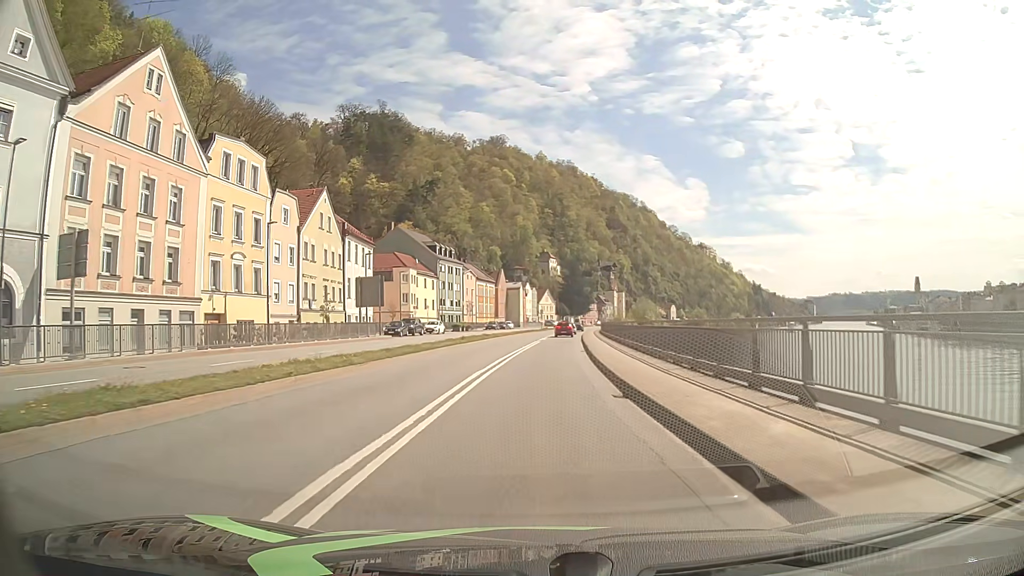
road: primary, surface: asphalt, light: Day
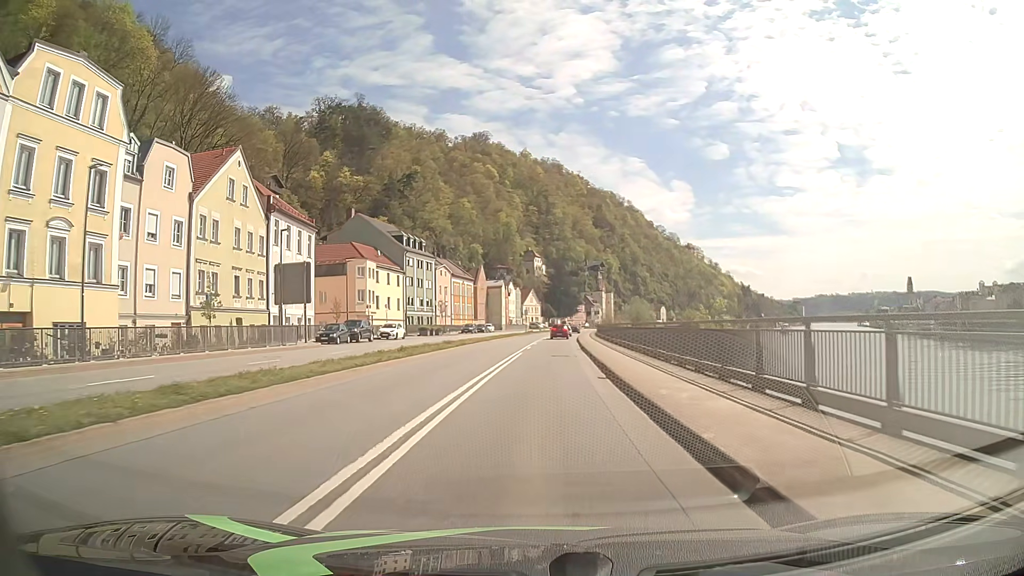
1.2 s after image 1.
(+0.2, +15.5) m; +1°
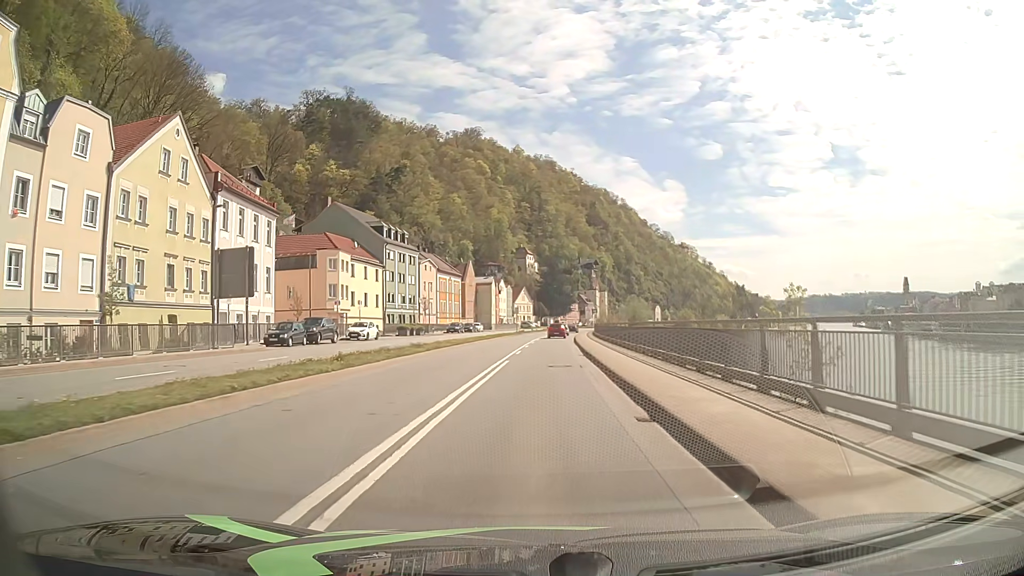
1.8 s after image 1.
(+0.1, +7.8) m; +1°
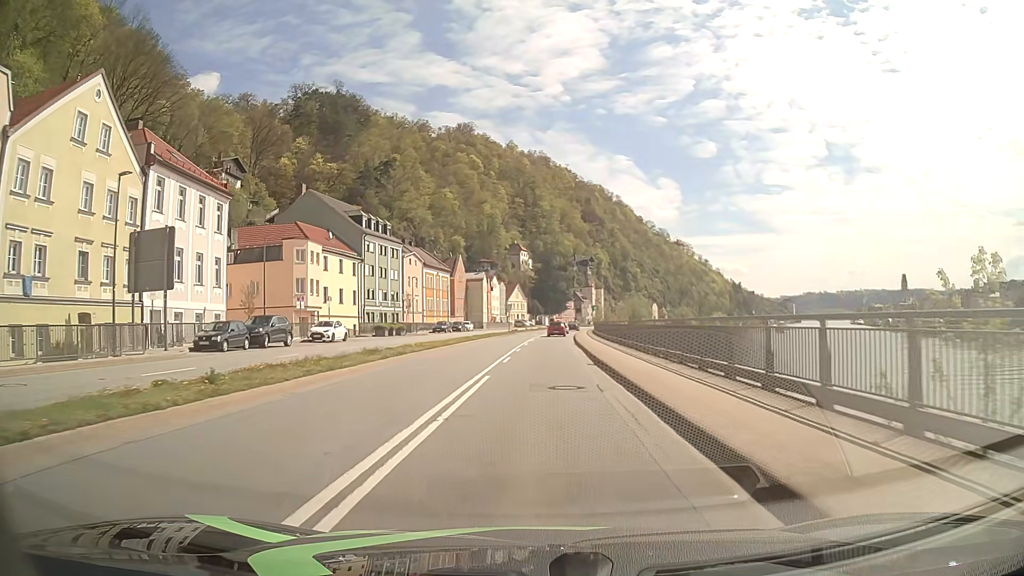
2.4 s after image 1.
(0.0, +7.8) m; 0°
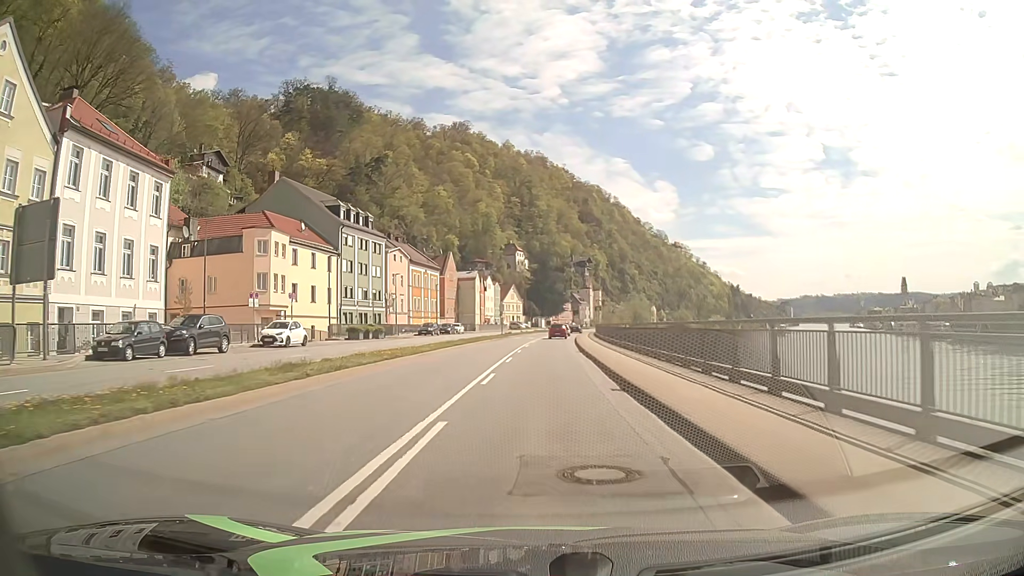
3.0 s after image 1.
(0.0, +7.8) m; 0°
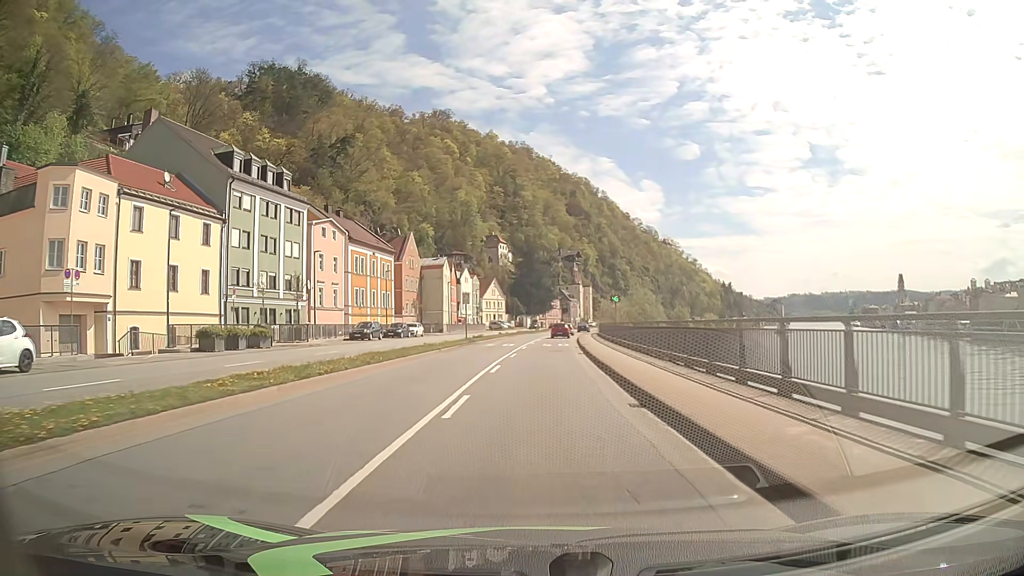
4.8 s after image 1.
(+0.3, +23.2) m; +1°
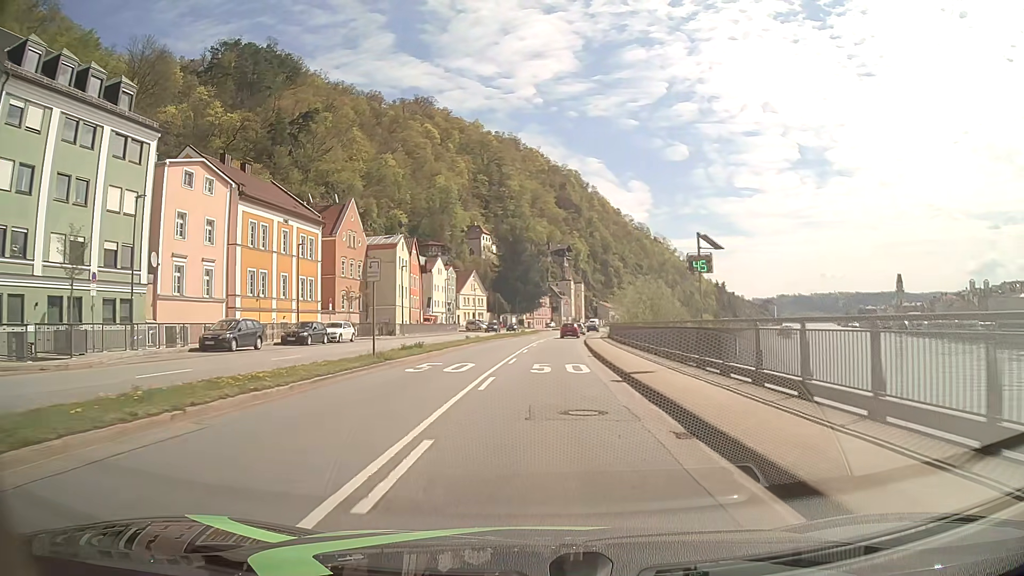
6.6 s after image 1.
(+0.2, +23.2) m; +1°
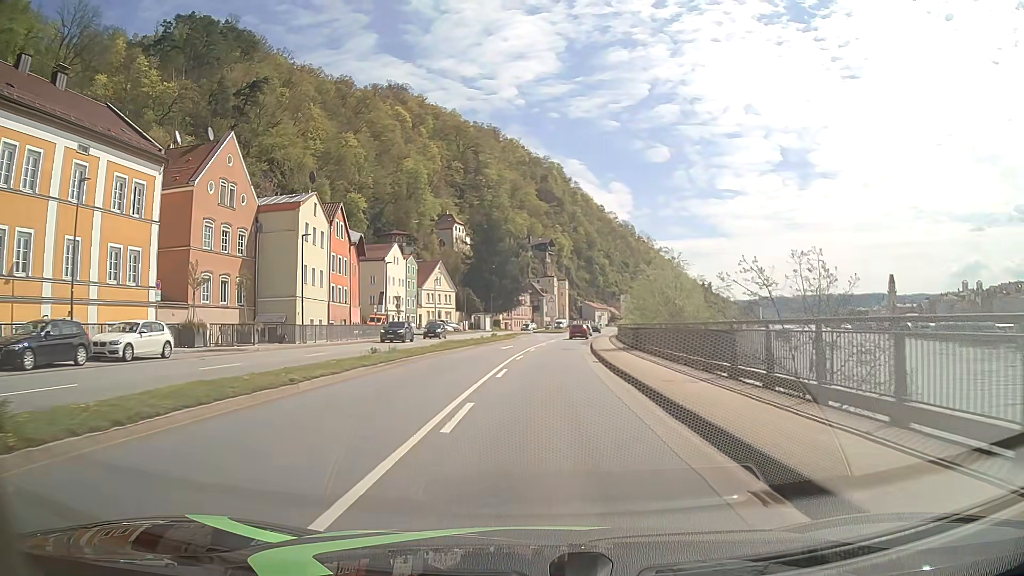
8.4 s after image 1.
(+0.3, +23.3) m; +2°
(0, +10) (0, +20) (+1, +30) (+1, +40) (+2, +50) (+3, +60) (+4, +70) (+6, +80) (+7, +90) (+8, +100) m
